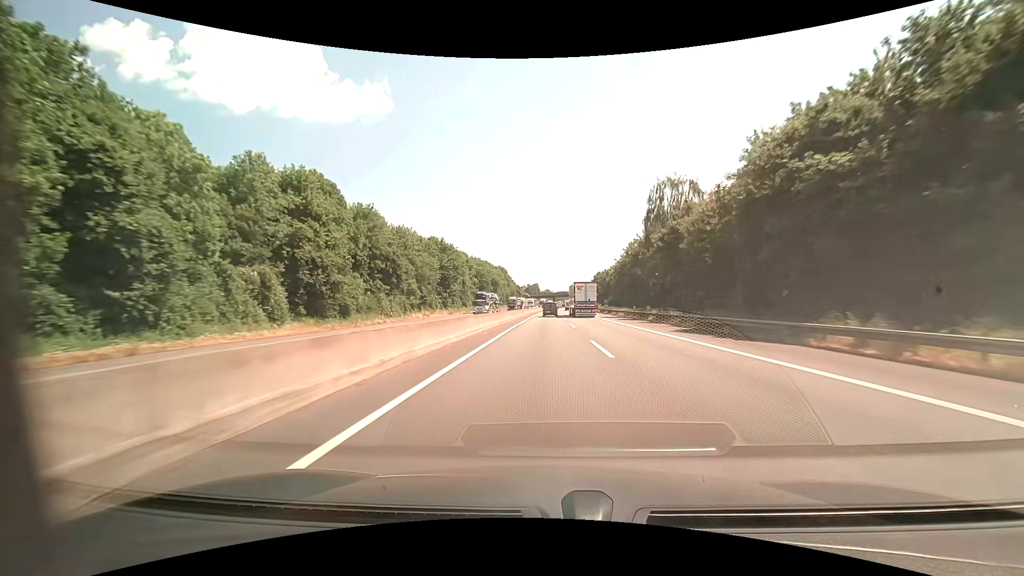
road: motorway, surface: asphalt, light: Day
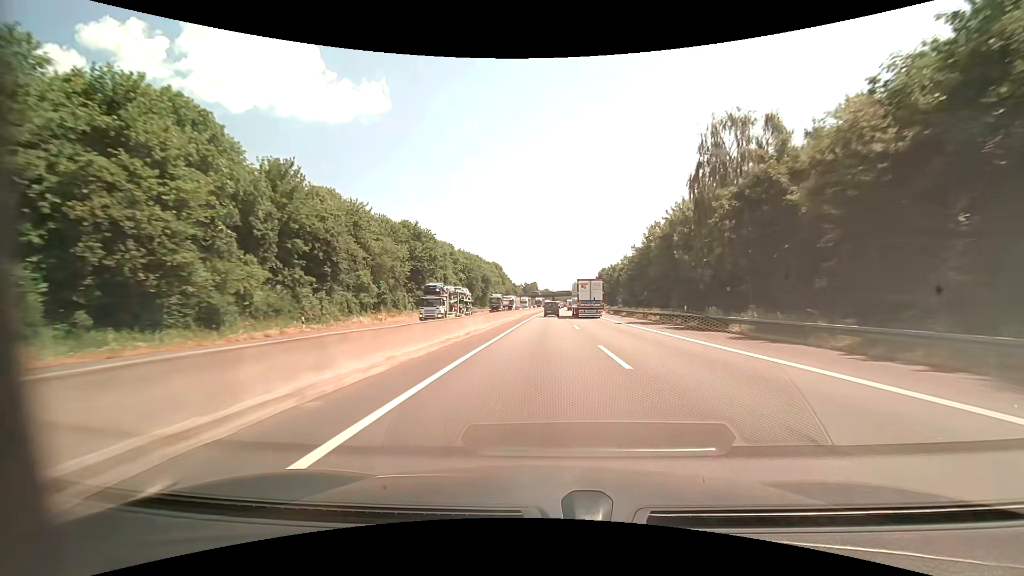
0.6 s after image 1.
(0.0, +20.3) m; 0°
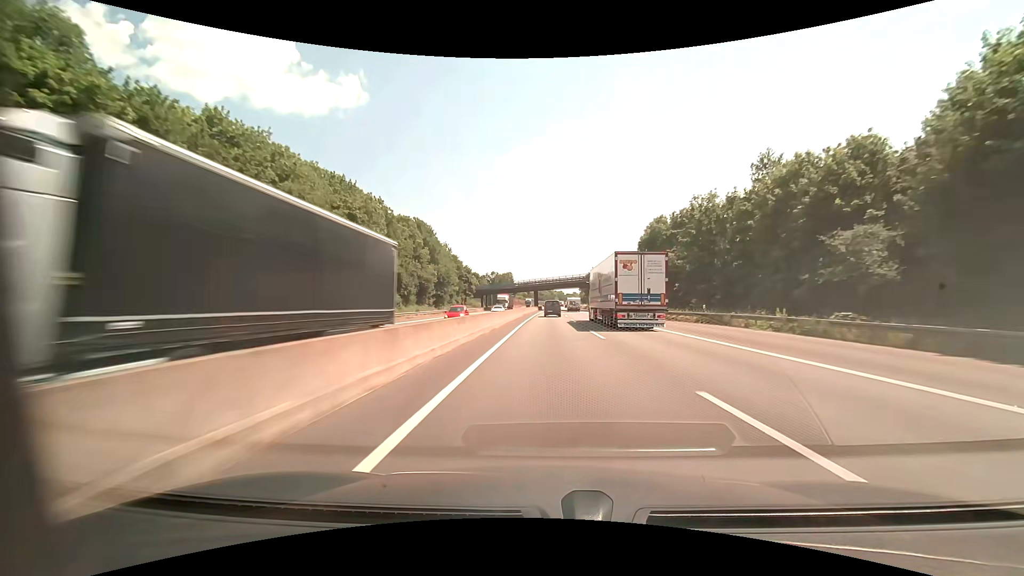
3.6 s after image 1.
(+1.1, +98.0) m; +2°
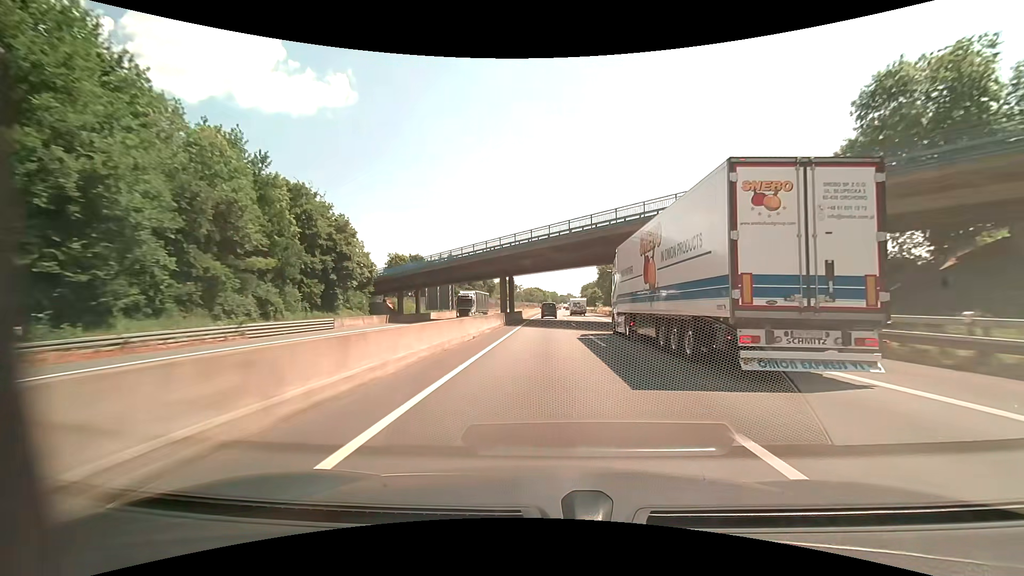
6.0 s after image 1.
(+0.9, +74.0) m; +1°
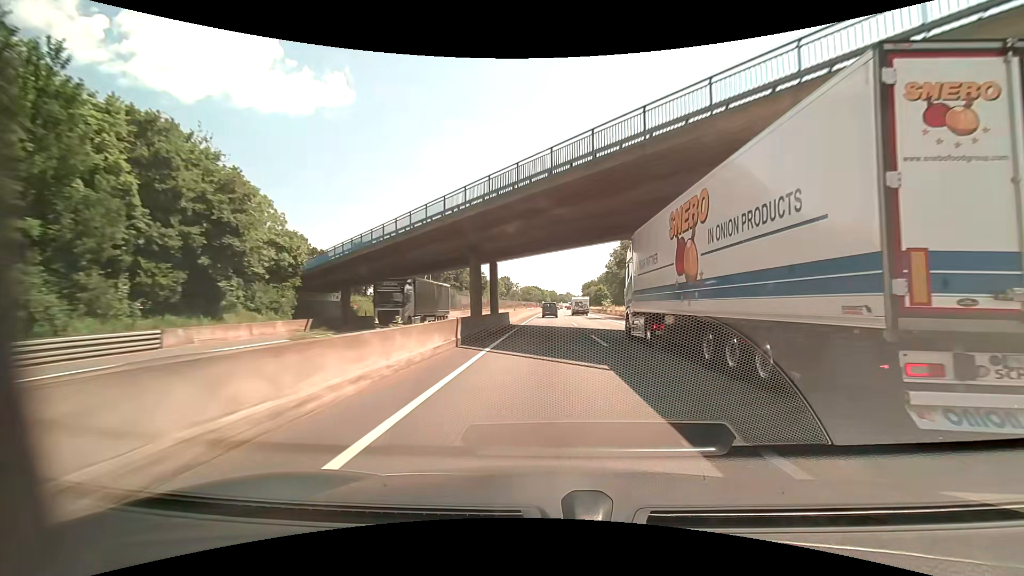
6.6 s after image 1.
(0.0, +18.4) m; 0°
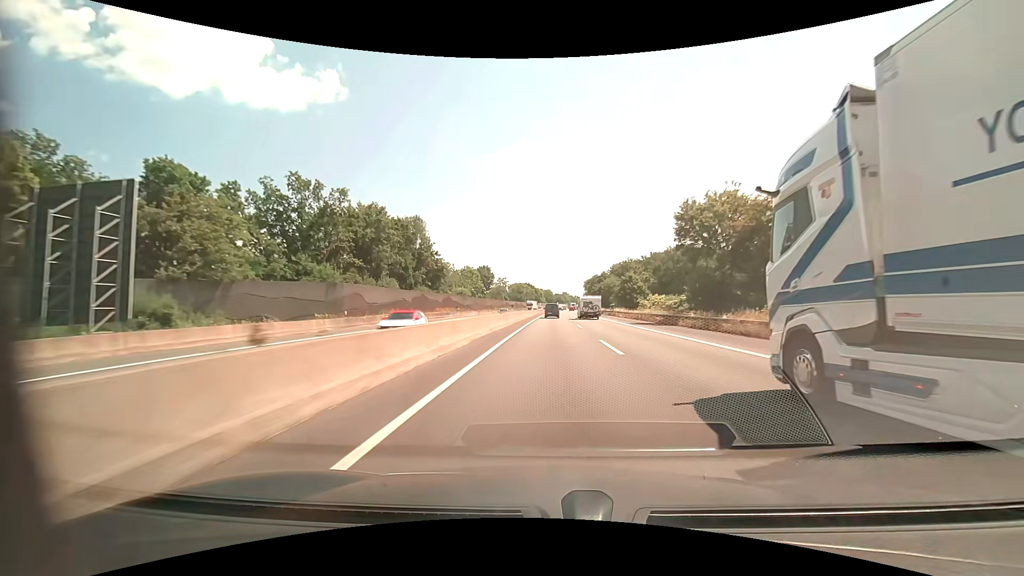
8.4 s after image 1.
(+0.3, +56.2) m; 0°
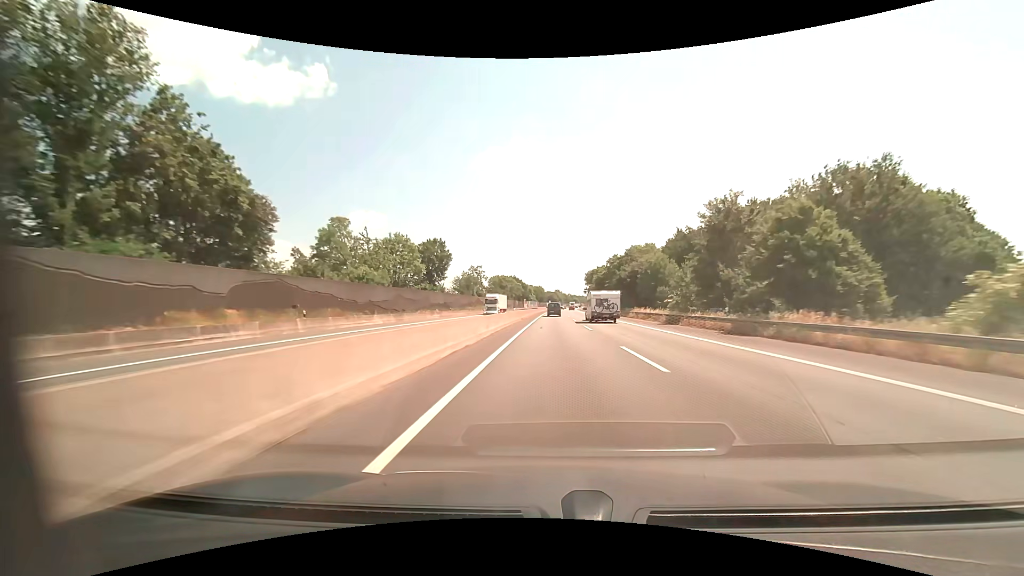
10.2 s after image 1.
(+0.5, +57.5) m; +1°
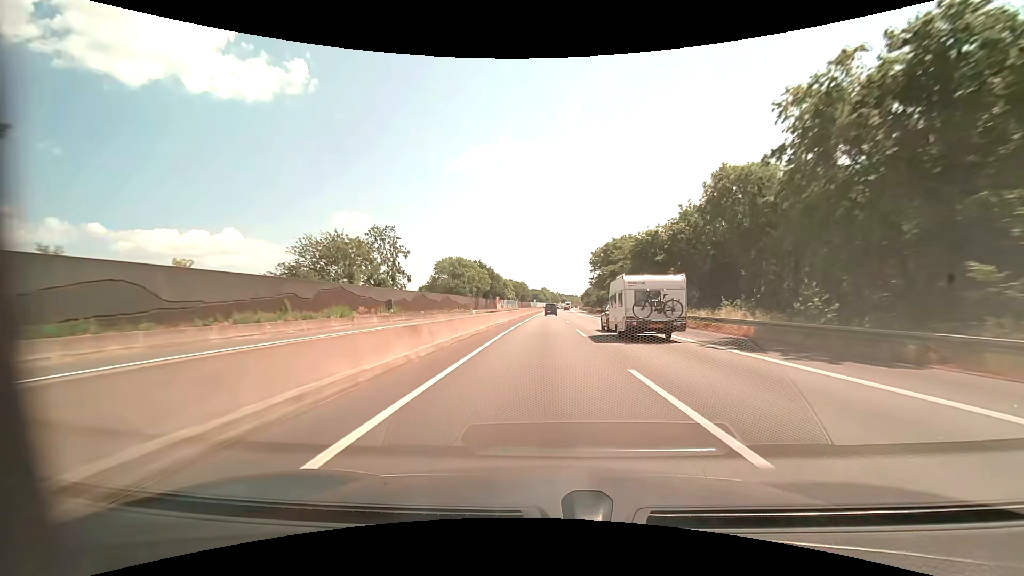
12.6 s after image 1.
(+1.7, +77.5) m; +2°
(0, +10) (0, +20) (0, +30) (0, +40) (0, +50) (0, +60) (0, +70) (0, +80) (+1, +90) (+1, +100) m
